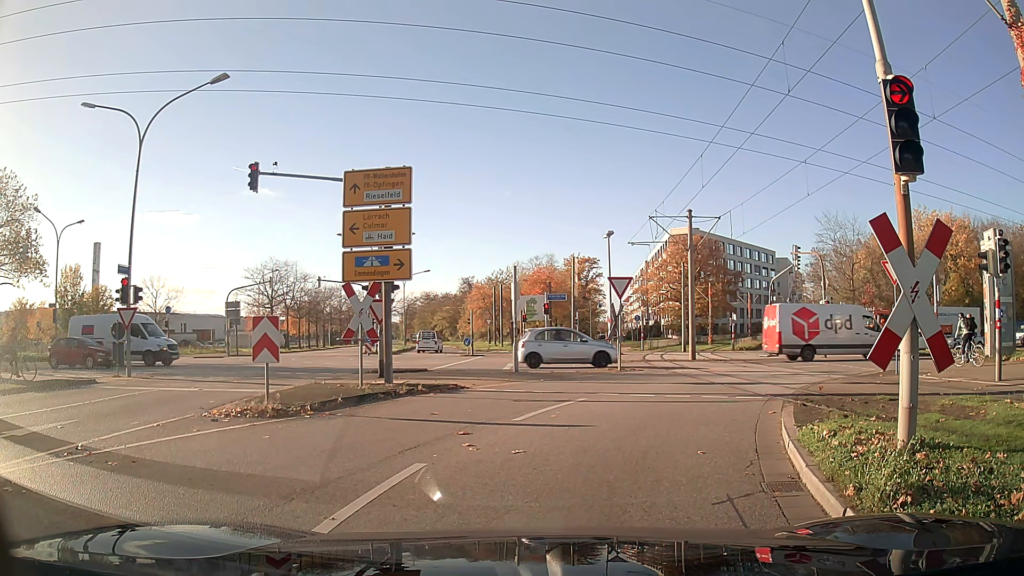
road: tertiary_link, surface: asphalt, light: Day
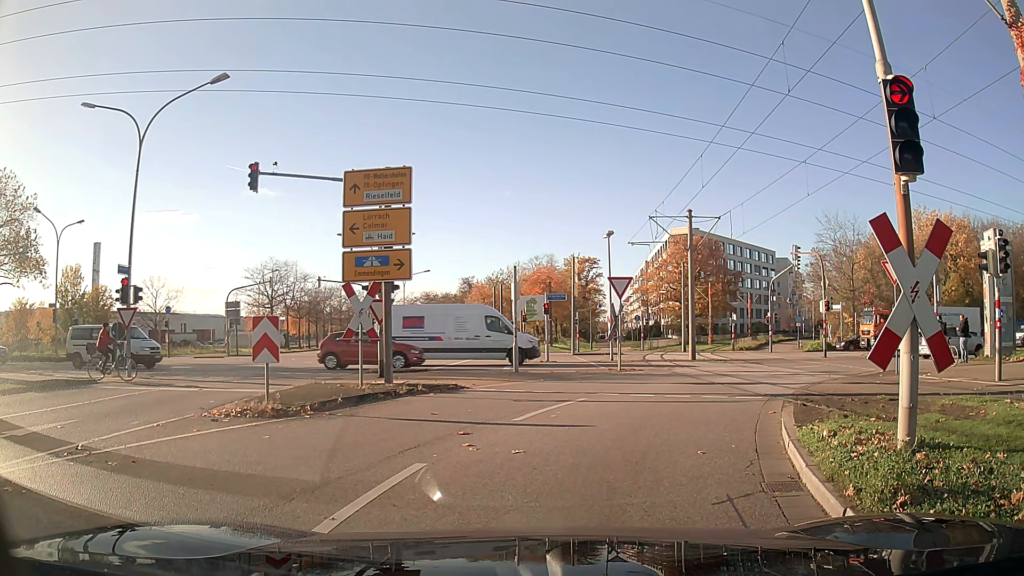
(0.0, 0.0) m; 0°
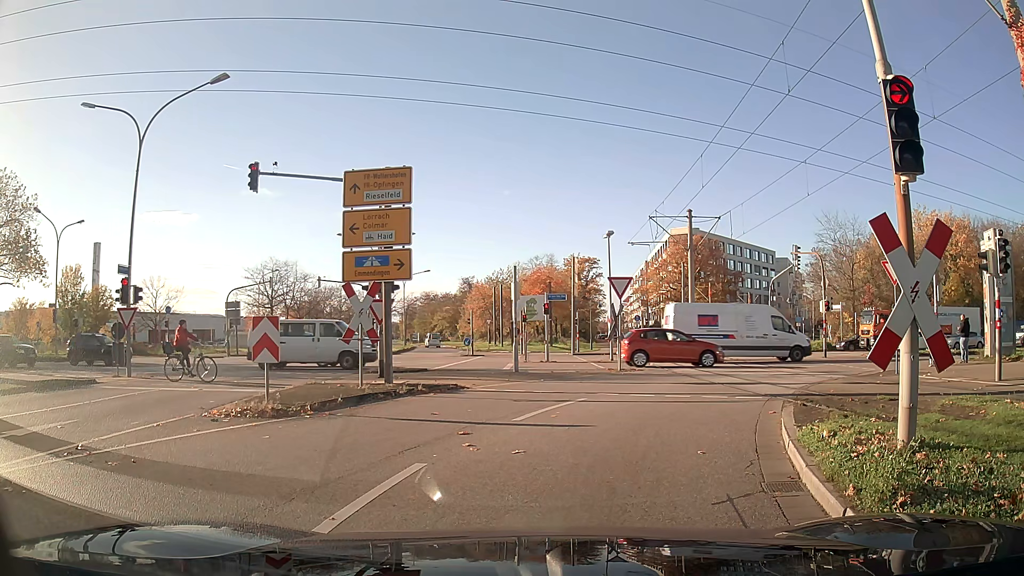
(0.0, 0.0) m; 0°
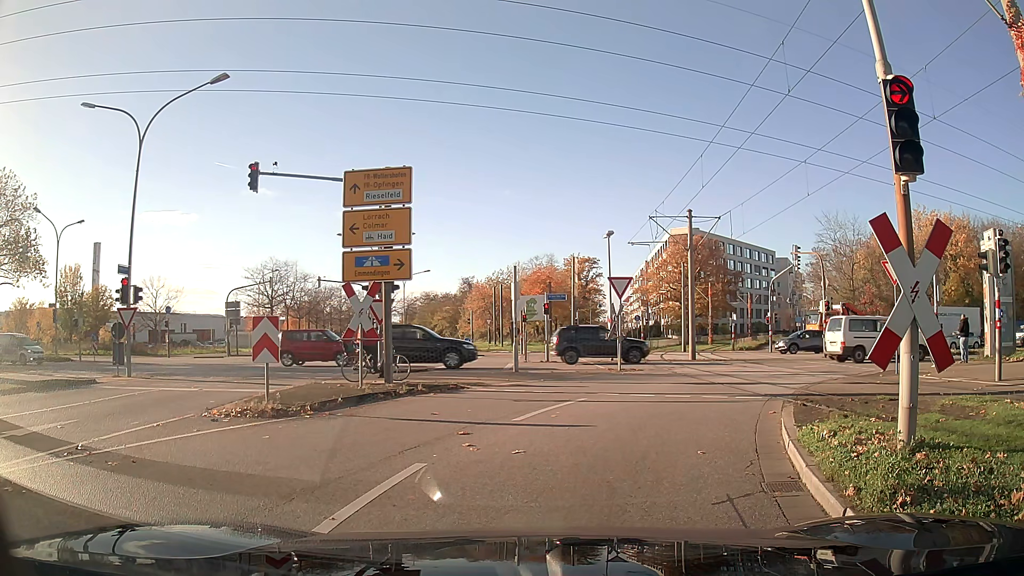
(0.0, 0.0) m; 0°
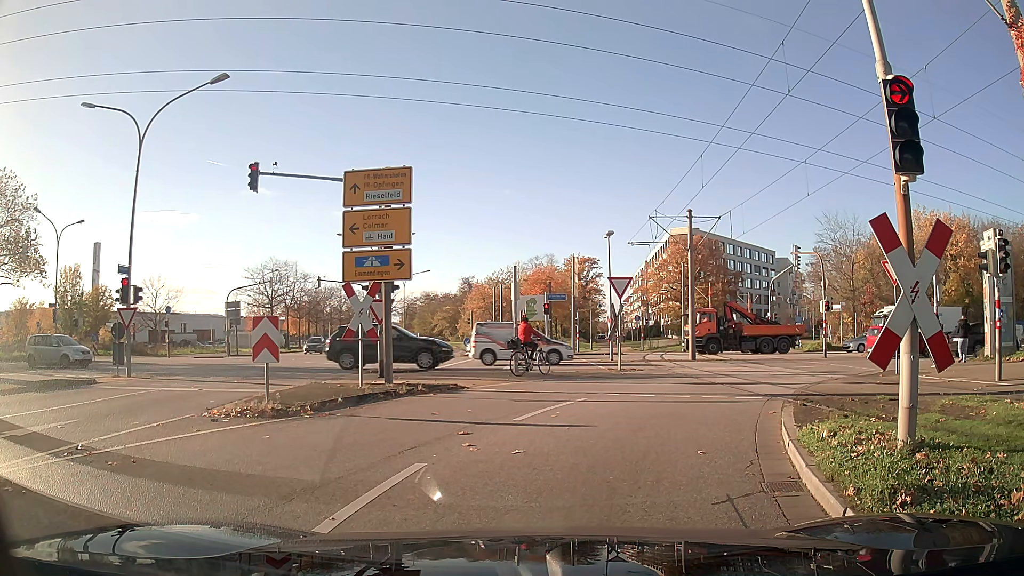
(0.0, 0.0) m; 0°
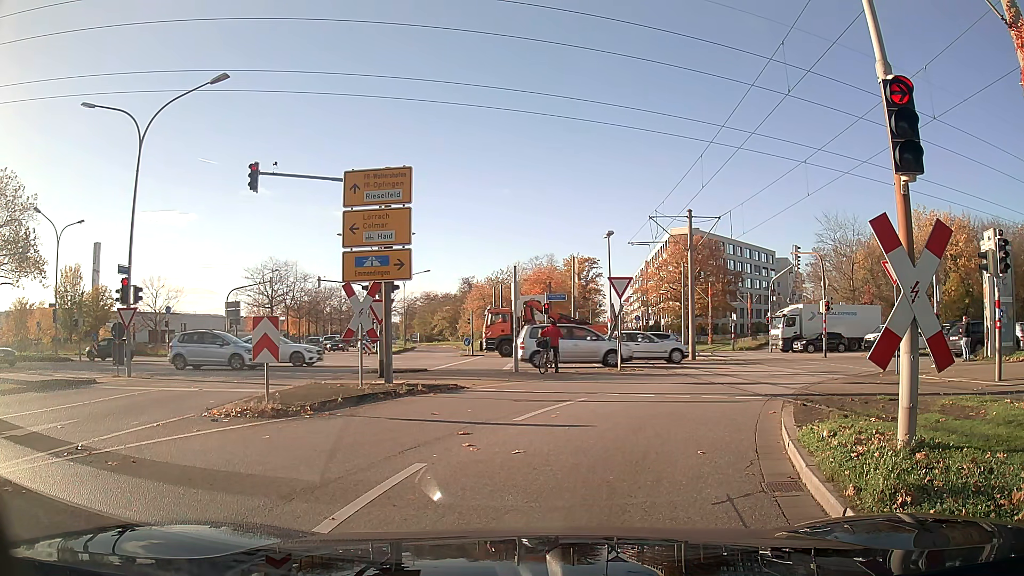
(0.0, 0.0) m; 0°
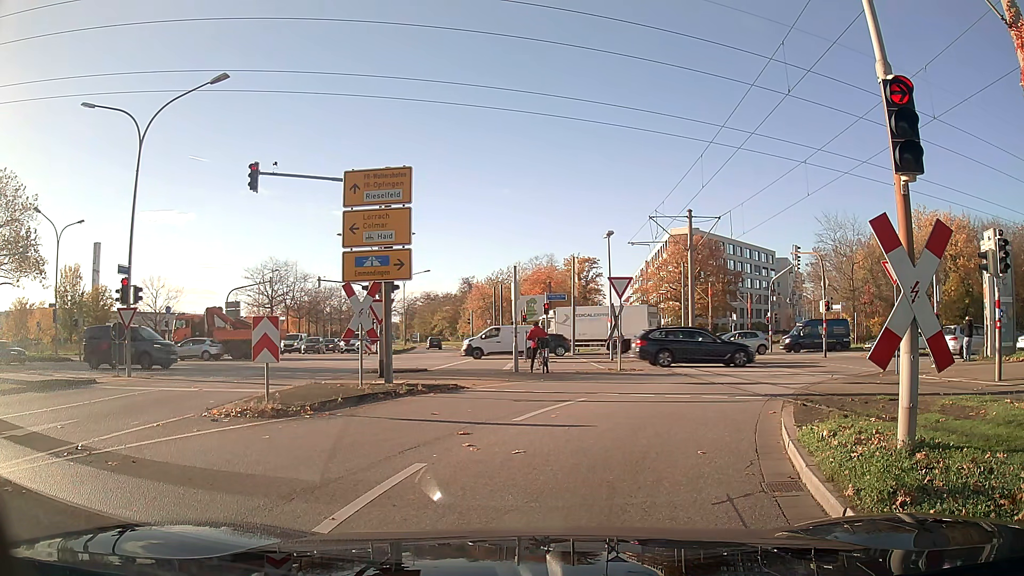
(0.0, 0.0) m; 0°
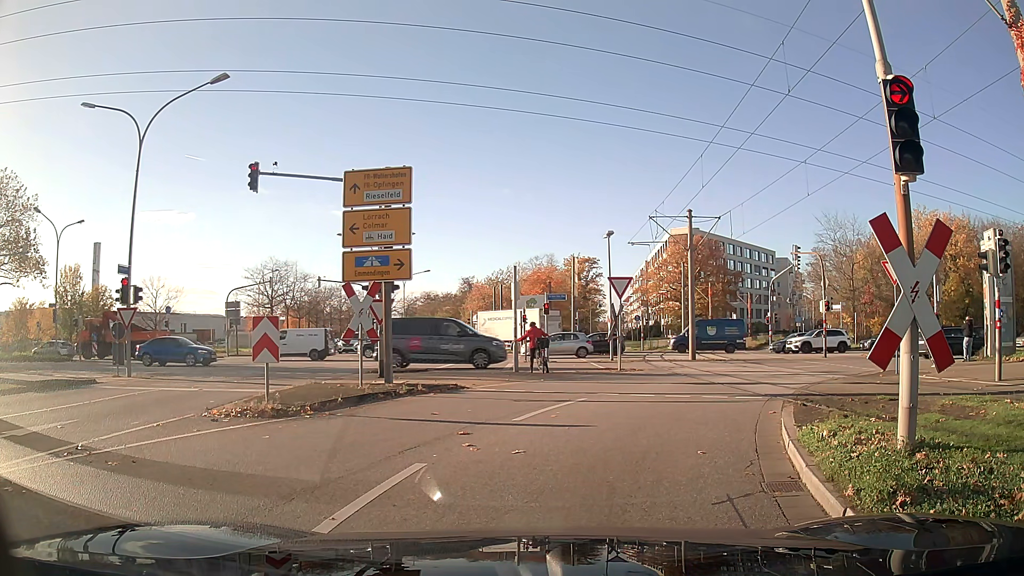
(0.0, 0.0) m; 0°
